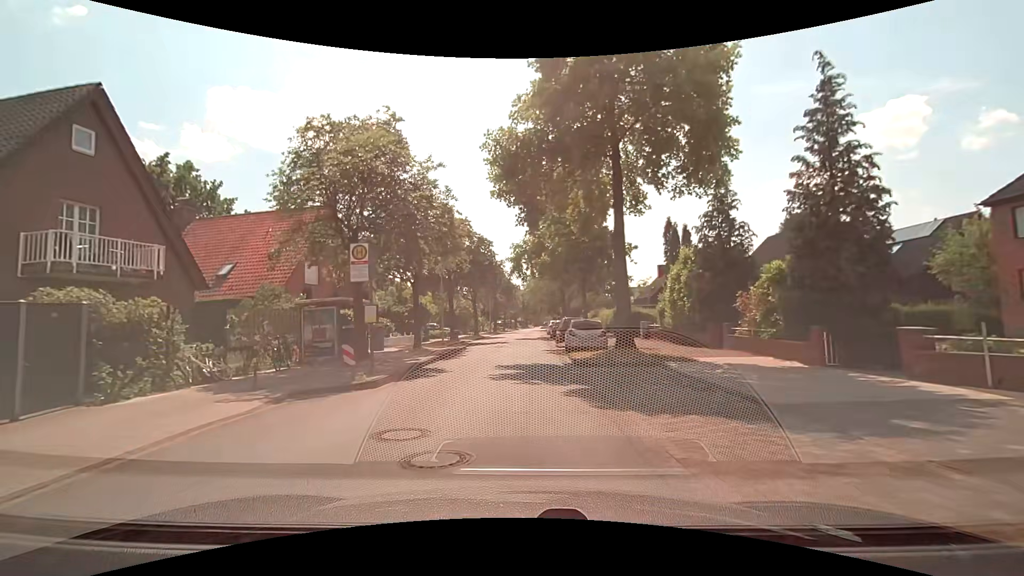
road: residential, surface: asphalt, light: Day
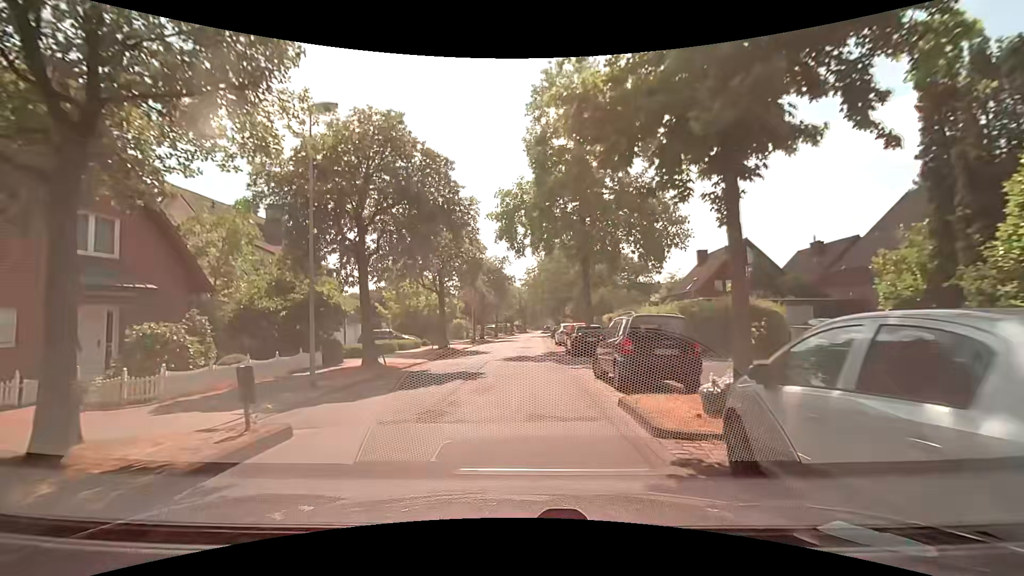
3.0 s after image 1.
(+0.2, +19.5) m; +1°
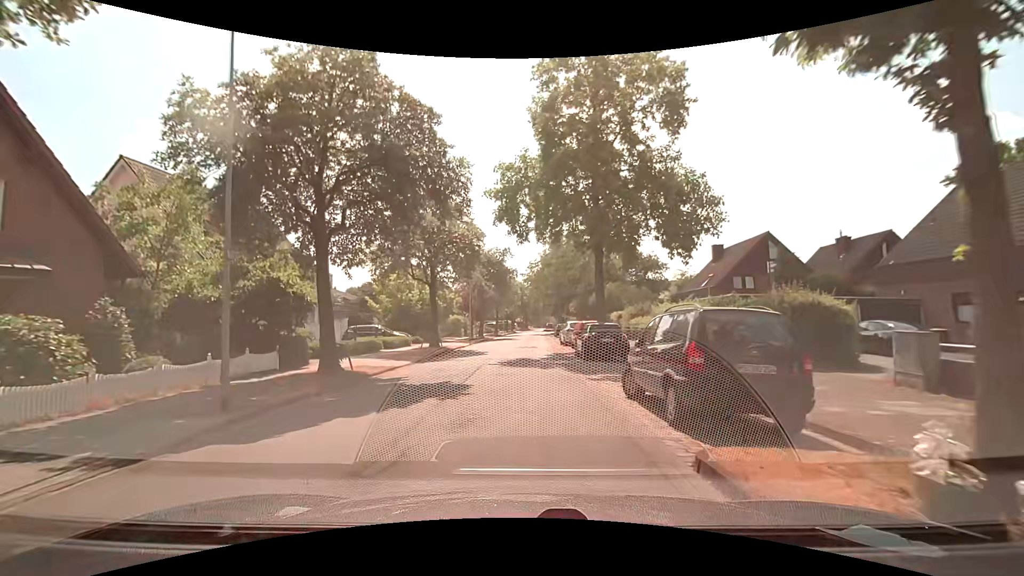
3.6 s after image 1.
(-0.1, +3.8) m; -1°
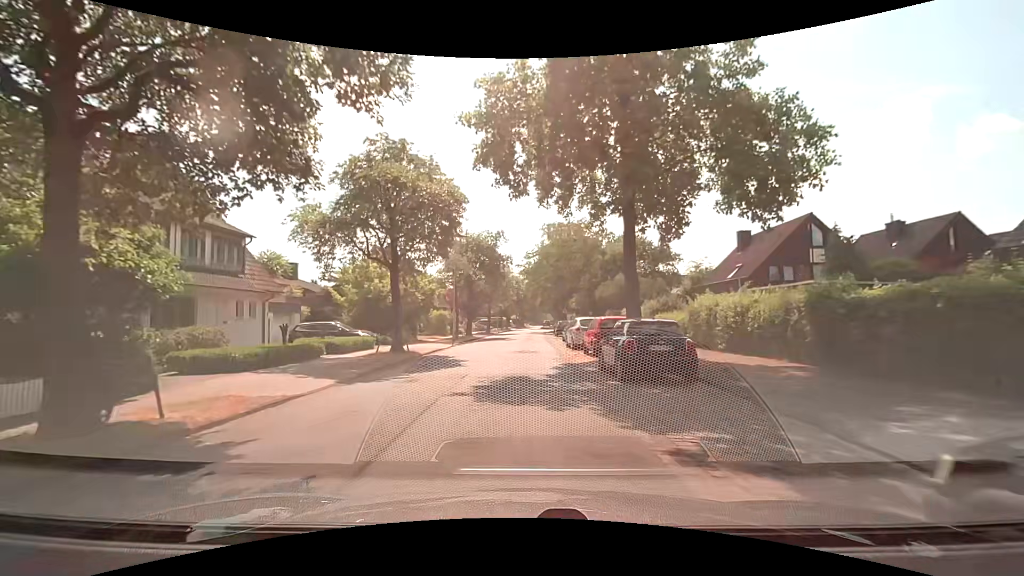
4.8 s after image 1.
(+0.1, +7.7) m; +1°
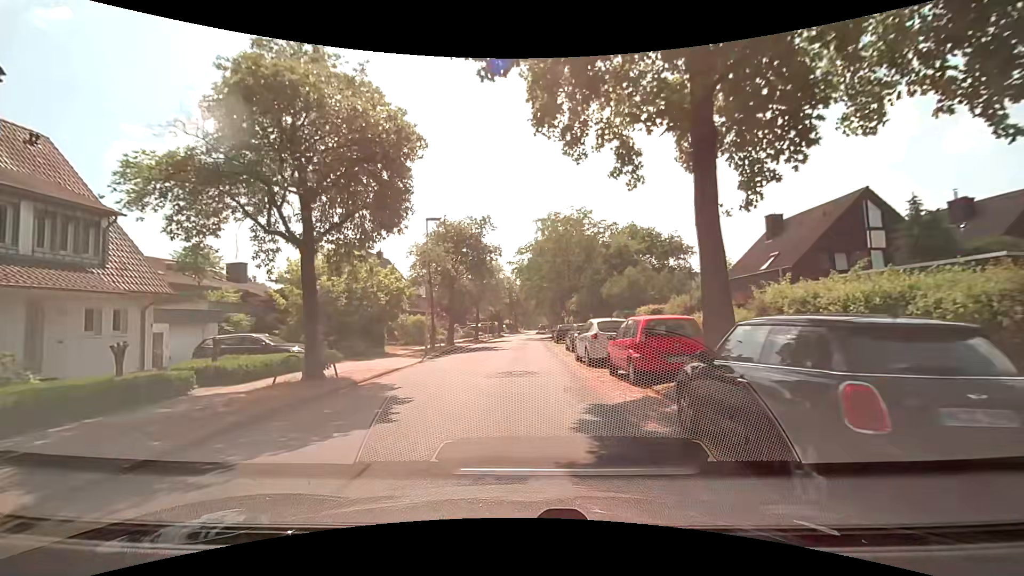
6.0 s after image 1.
(0.0, +7.7) m; +1°
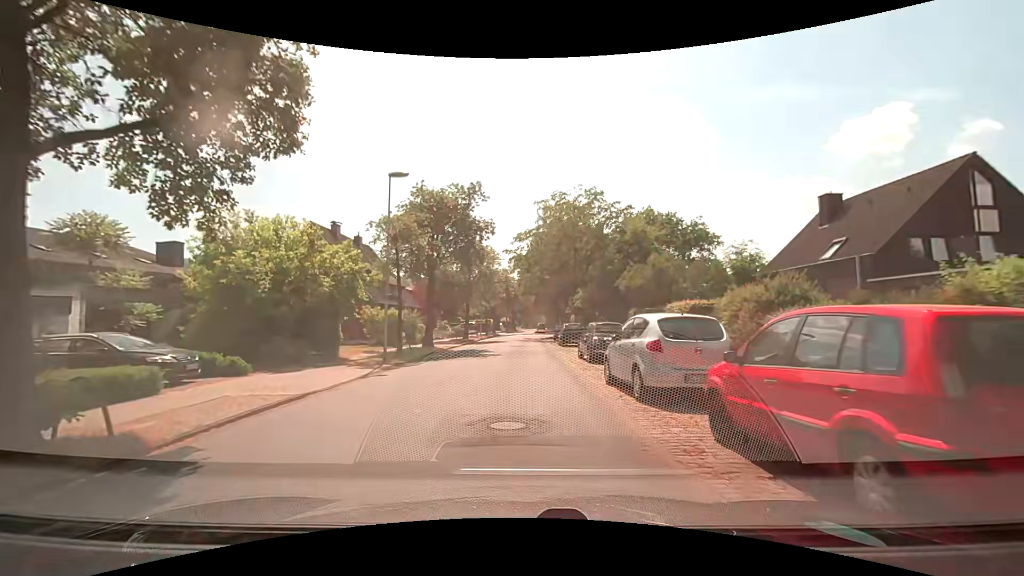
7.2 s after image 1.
(-0.1, +7.6) m; 0°
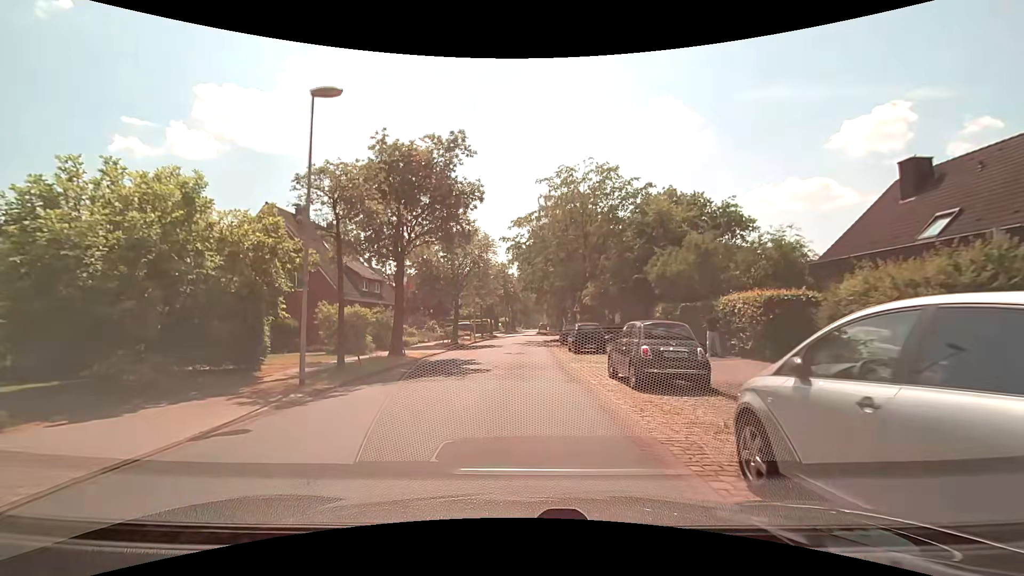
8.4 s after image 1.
(0.0, +7.3) m; 0°
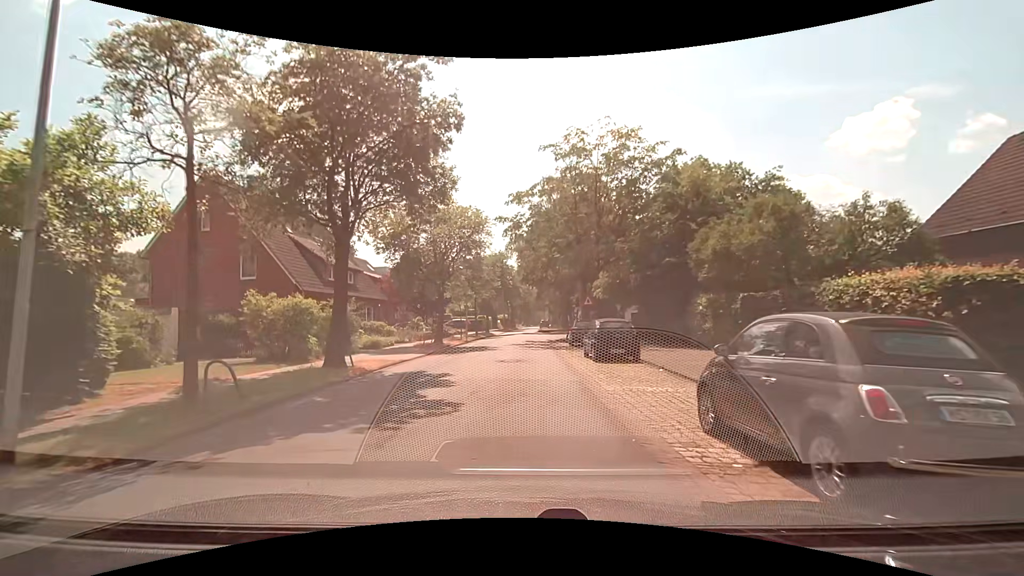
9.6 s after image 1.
(0.0, +6.9) m; +1°
